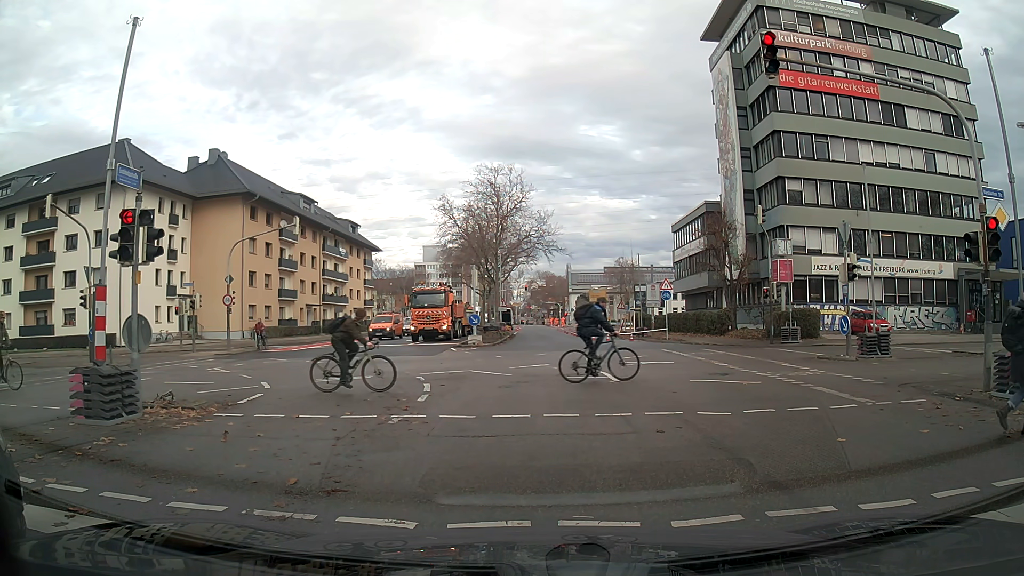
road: secondary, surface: asphalt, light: Day
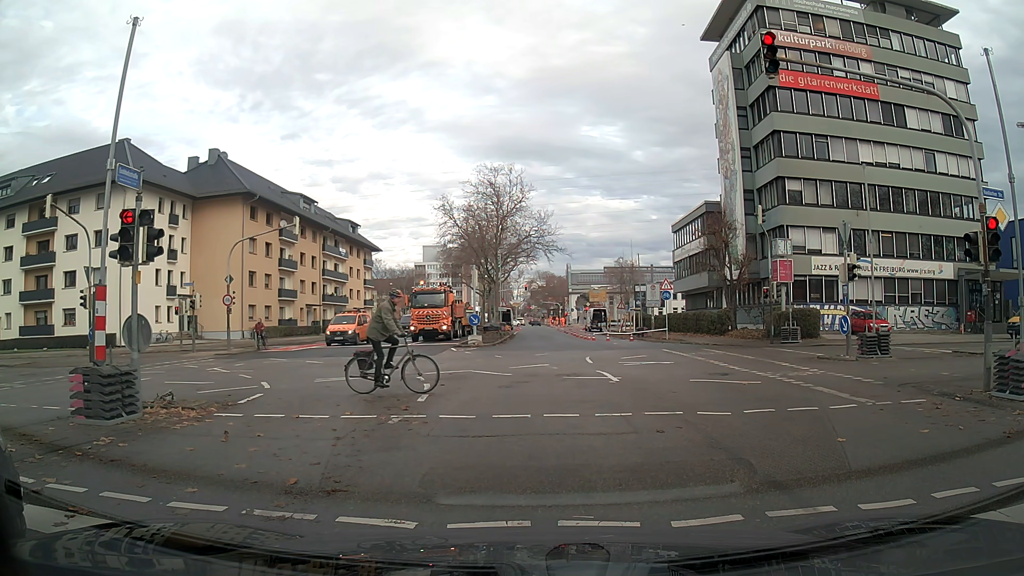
(0.0, 0.0) m; 0°
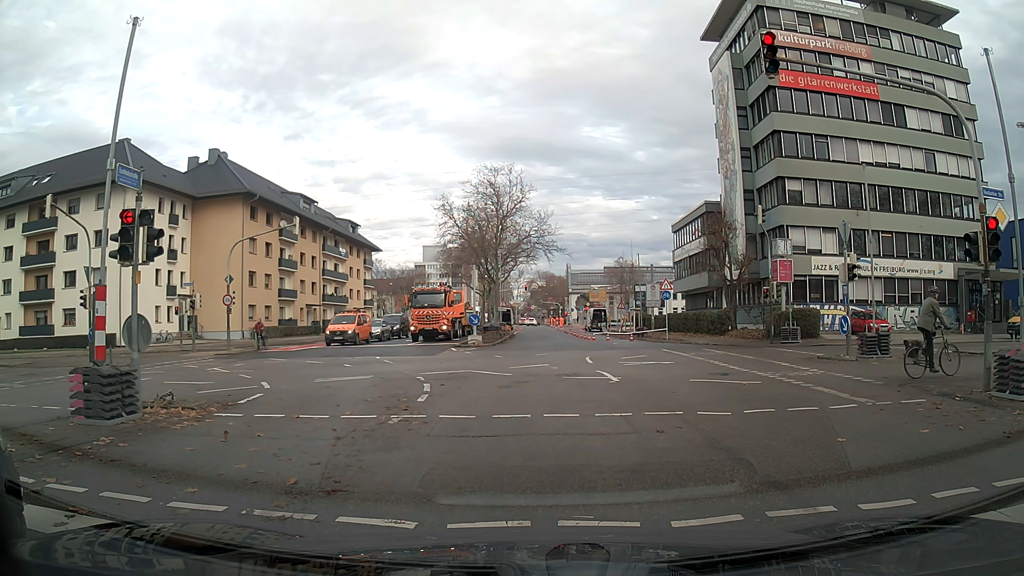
(0.0, 0.0) m; 0°
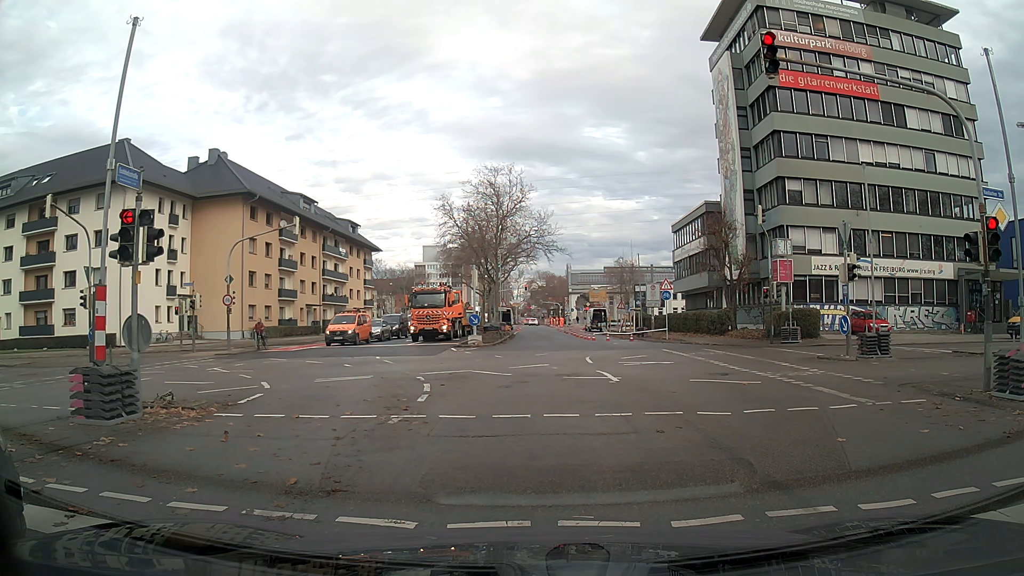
(0.0, 0.0) m; 0°
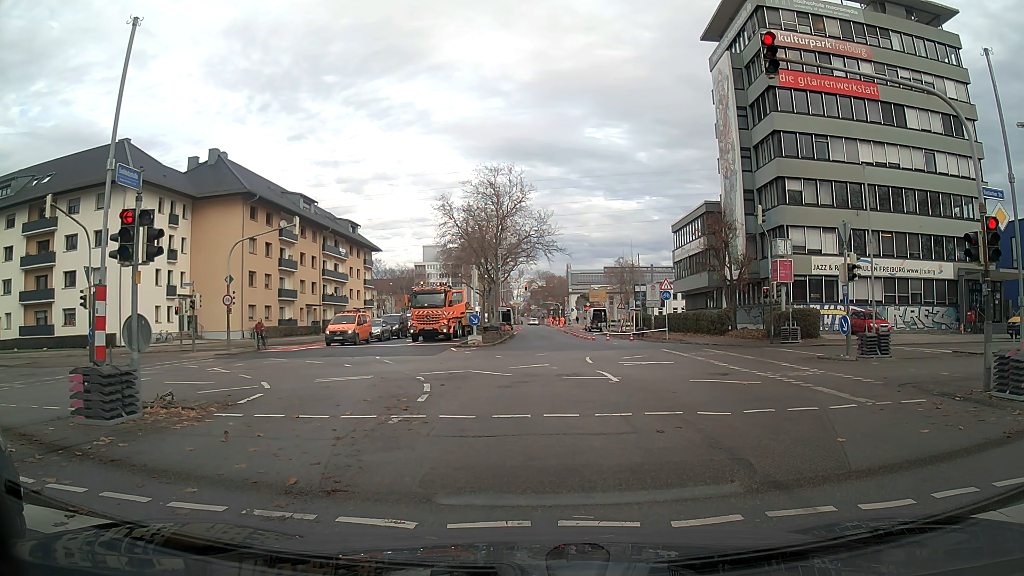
(0.0, 0.0) m; 0°
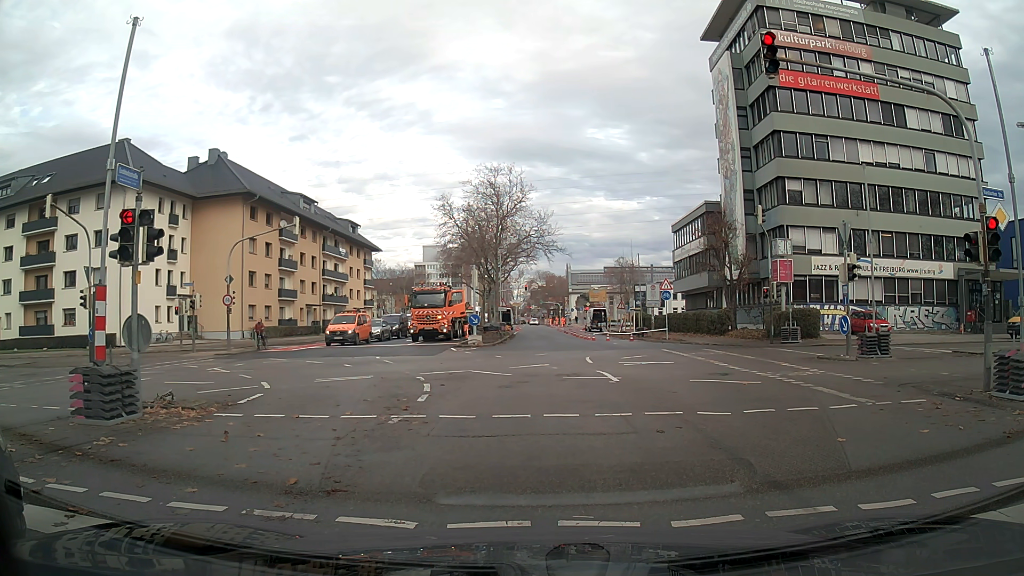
(0.0, 0.0) m; 0°
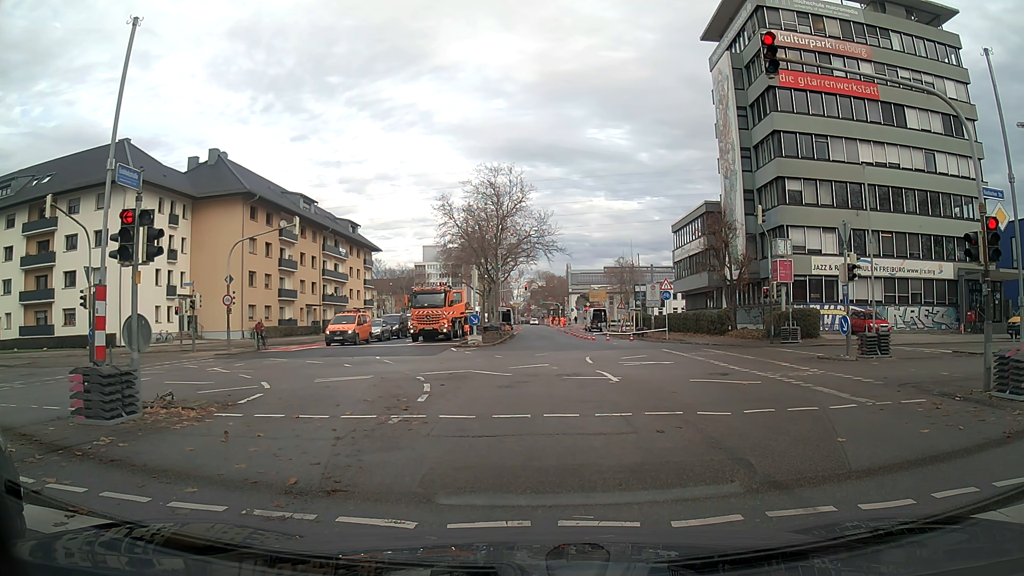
(0.0, 0.0) m; 0°
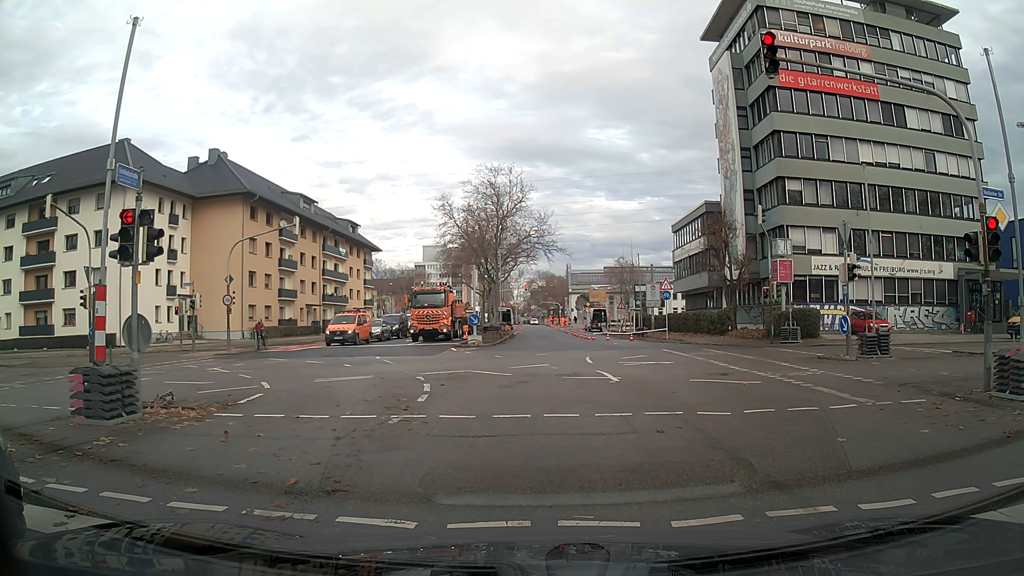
(0.0, 0.0) m; 0°
